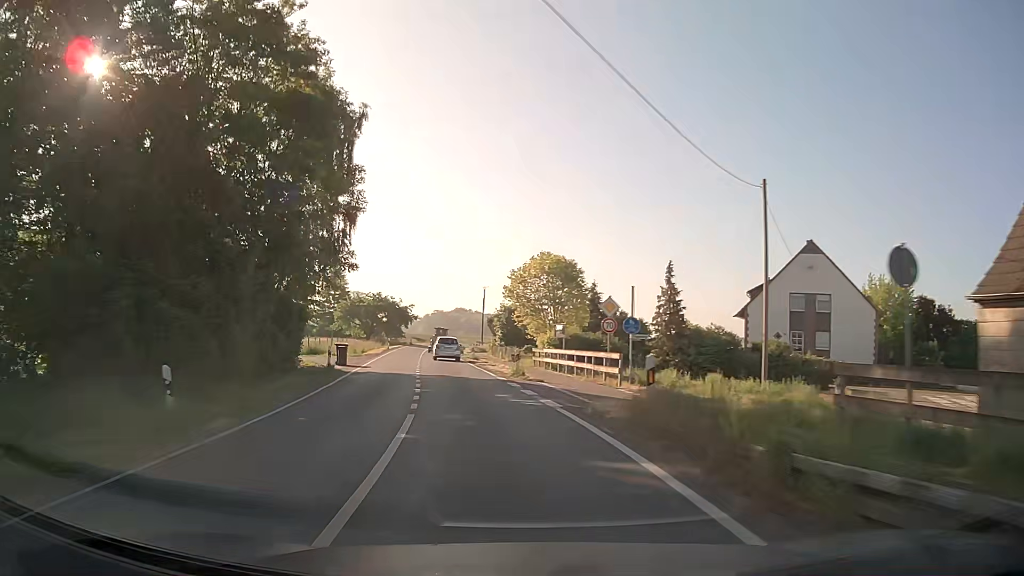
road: secondary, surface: asphalt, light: Day
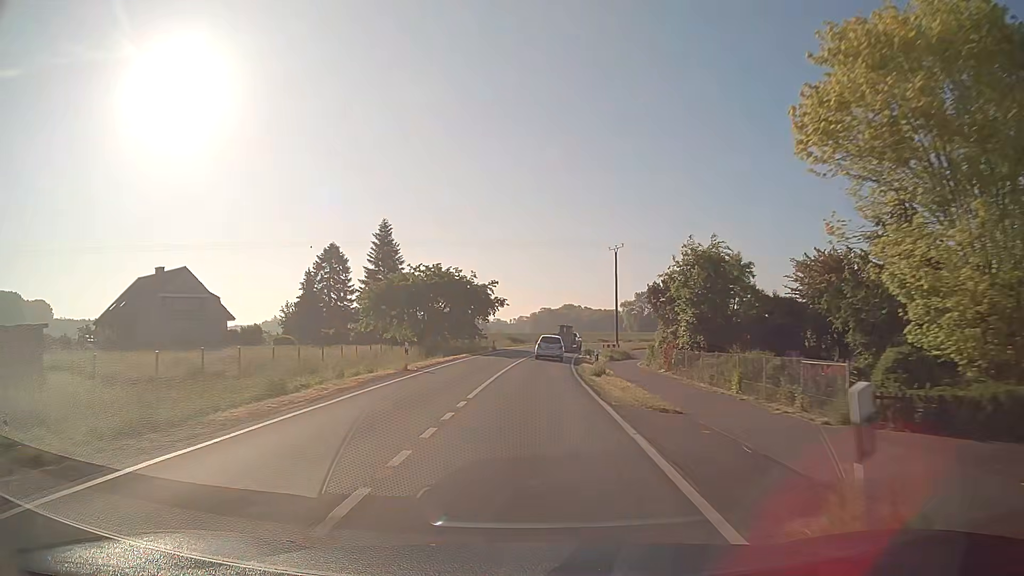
(-5.0, +42.4) m; -9°
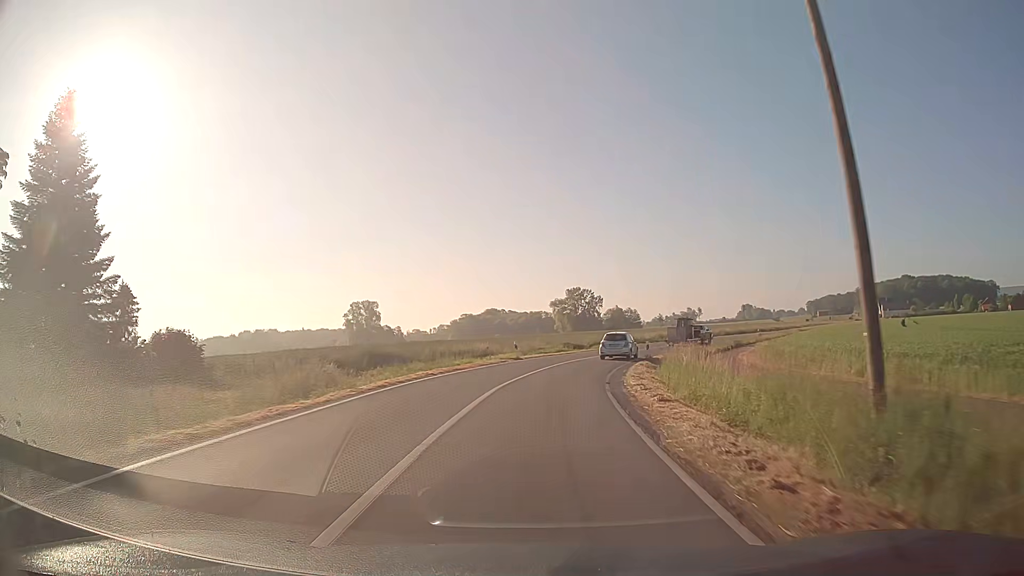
(+1.8, +54.2) m; +6°
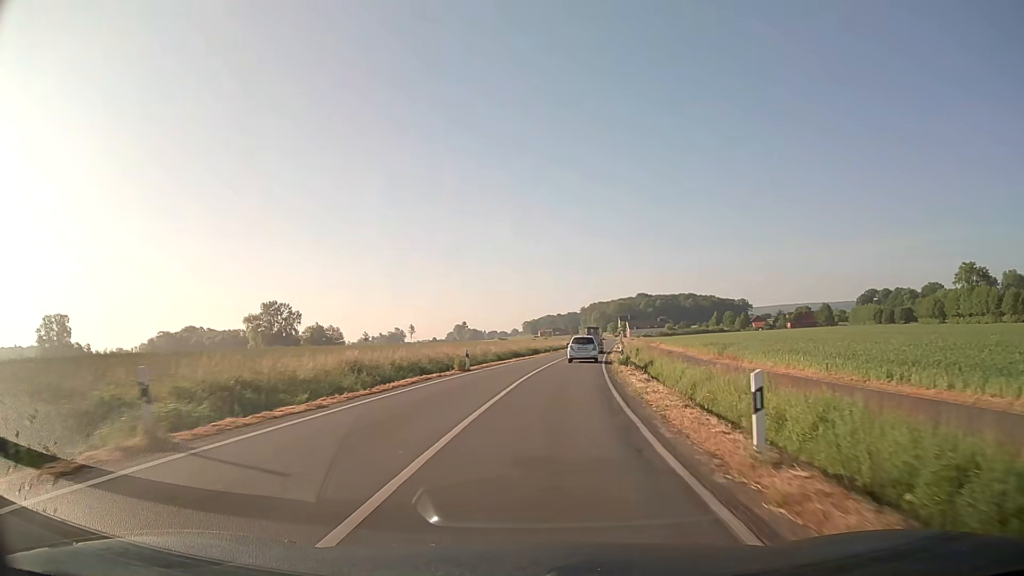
(+10.1, +52.9) m; +24°
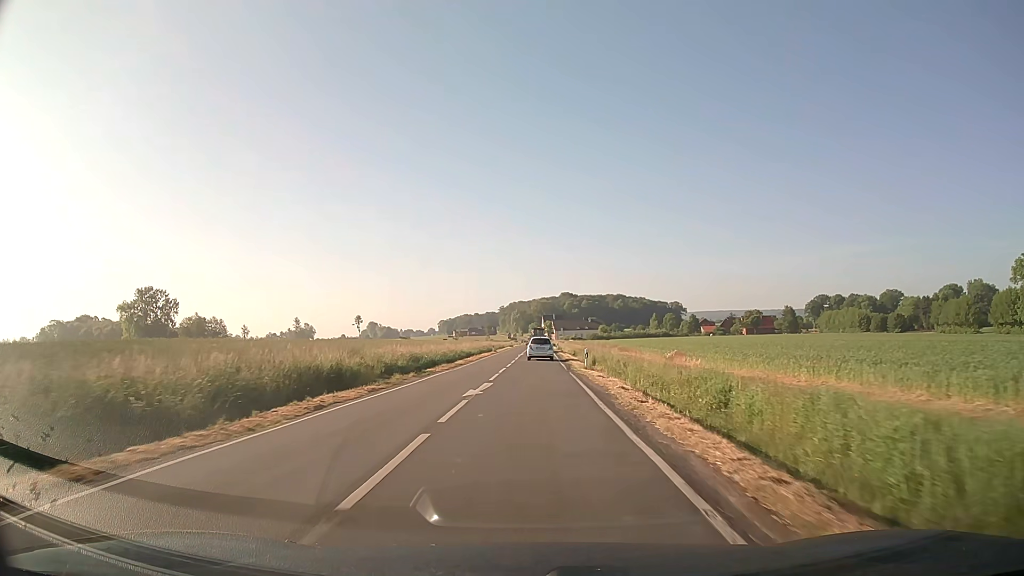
(+5.1, +54.2) m; +8°
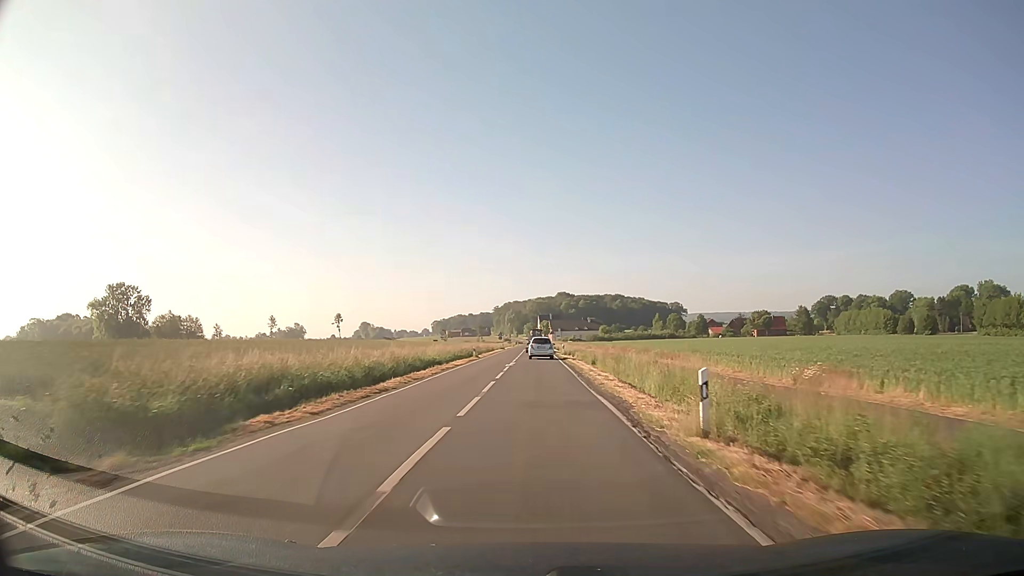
(0.0, +21.9) m; 0°
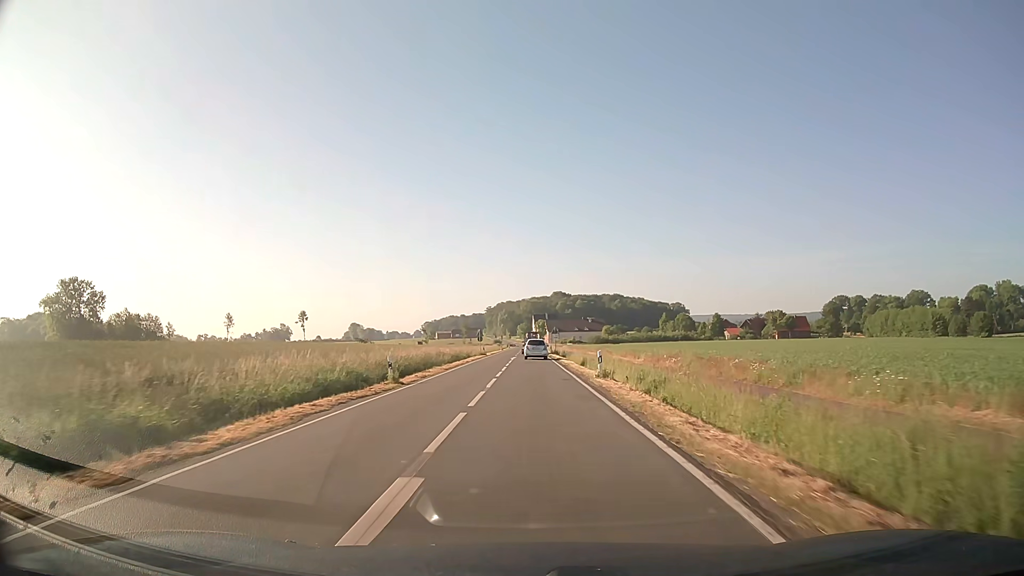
(+0.2, +32.9) m; +1°
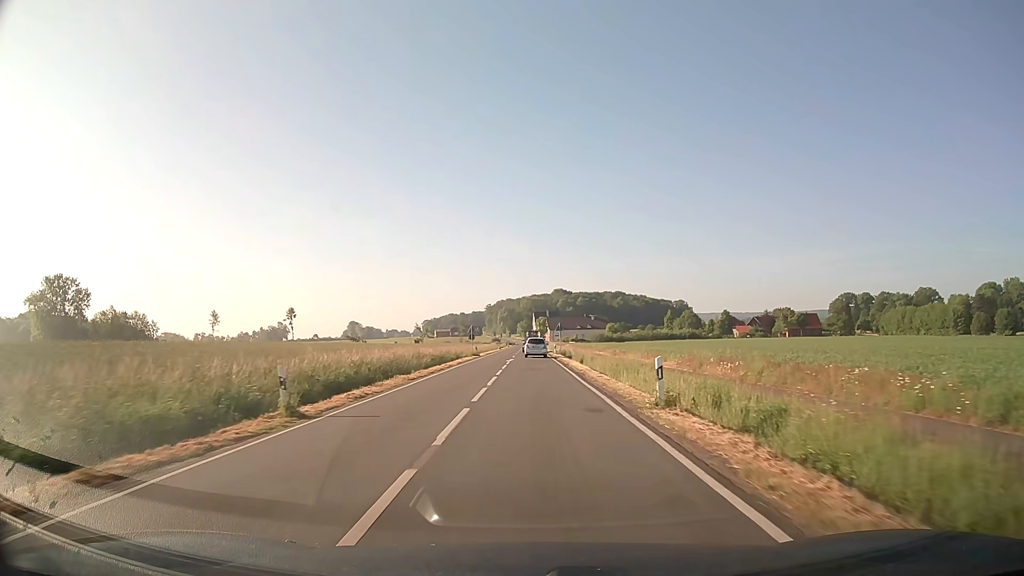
(0.0, +11.0) m; 0°
(0, +10) (0, +20) (0, +30) (0, +40) (0, +50) (0, +60) (0, +70) (0, +80) (0, +90) (0, +100) m
